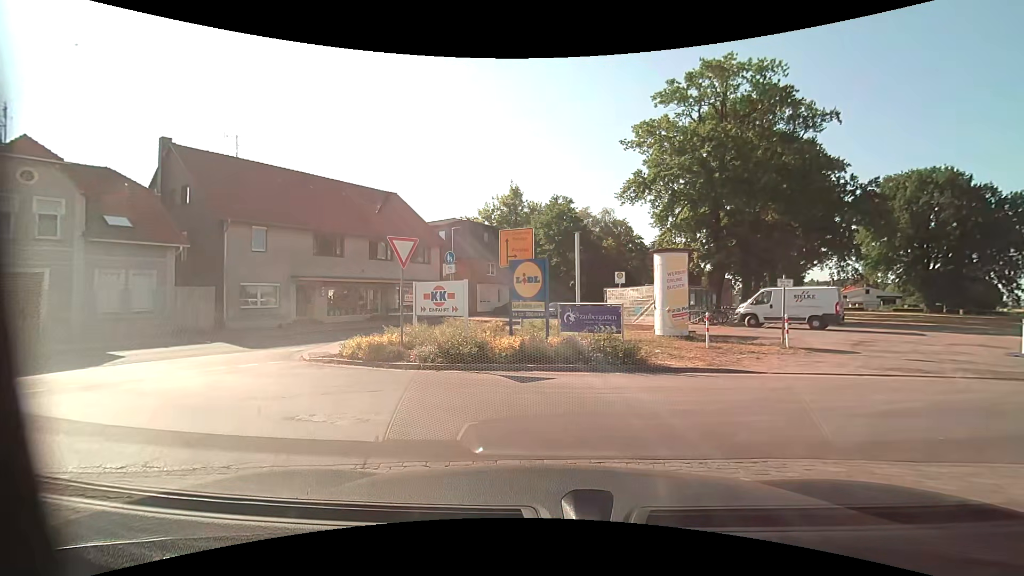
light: Day
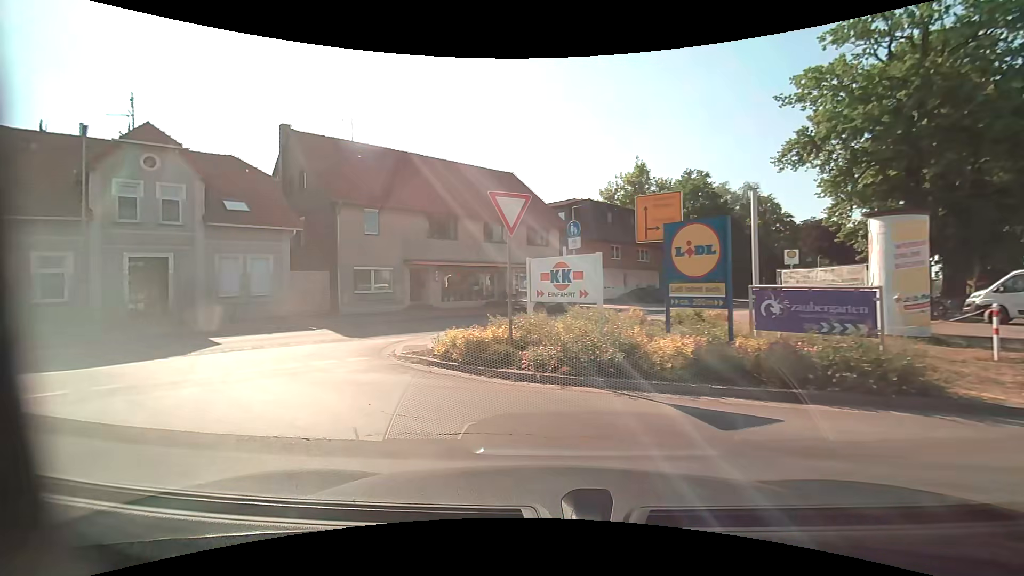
(-0.3, +3.6) m; -13°
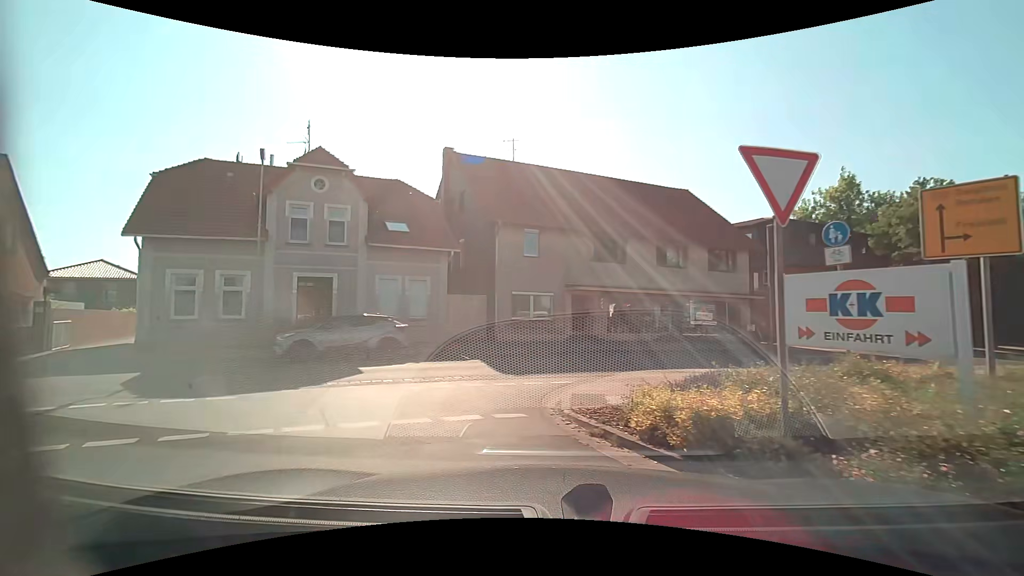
(-0.6, +3.5) m; -17°
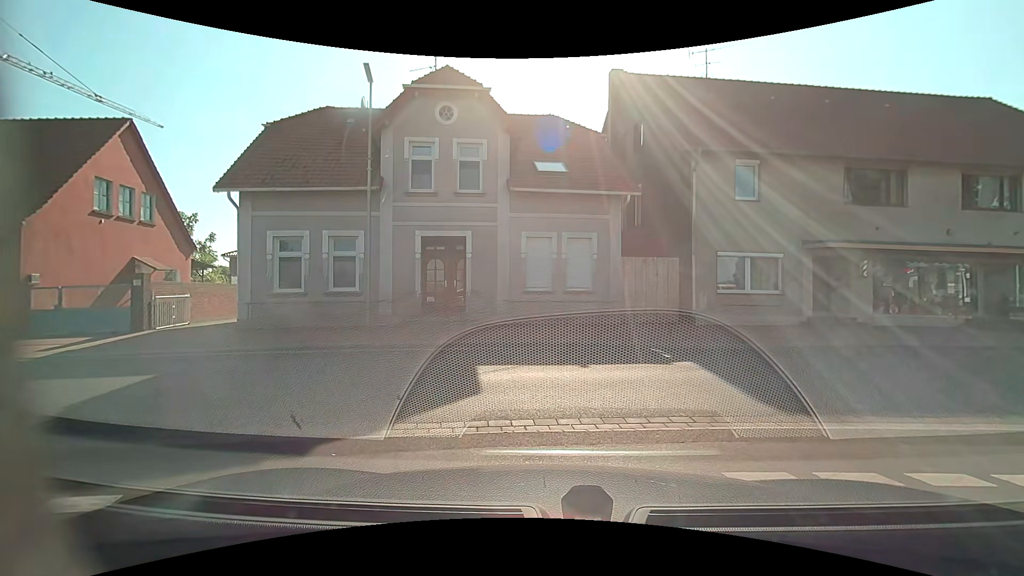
(-1.3, +6.6) m; -20°
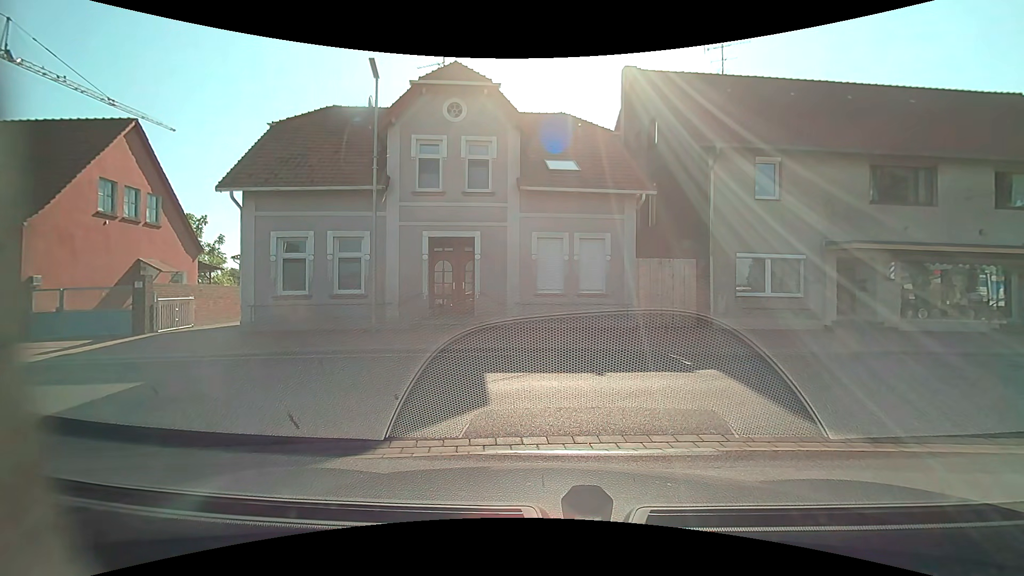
(0.0, +0.6) m; 0°
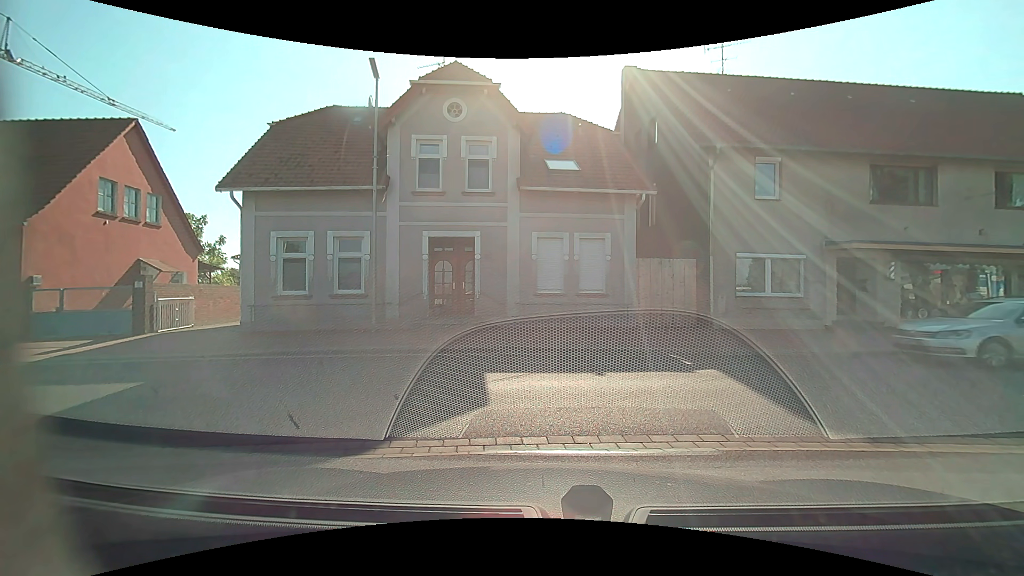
(0.0, 0.0) m; 0°
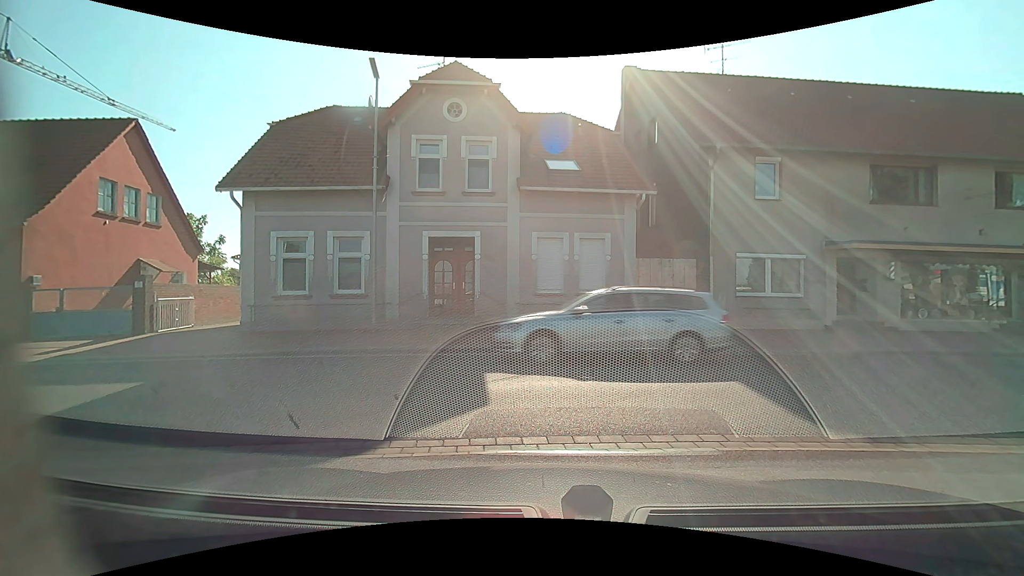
(0.0, 0.0) m; 0°
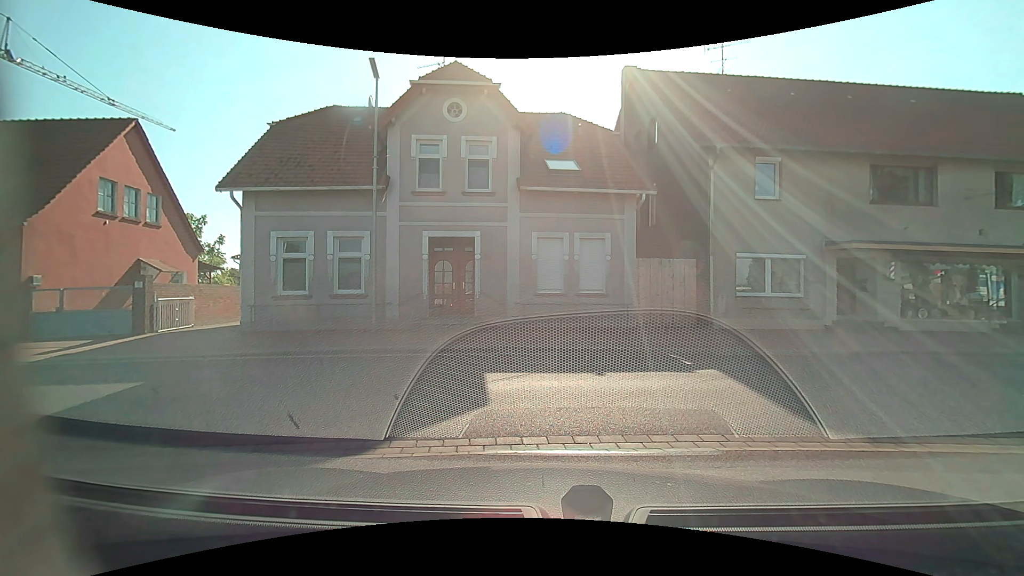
(0.0, 0.0) m; 0°
